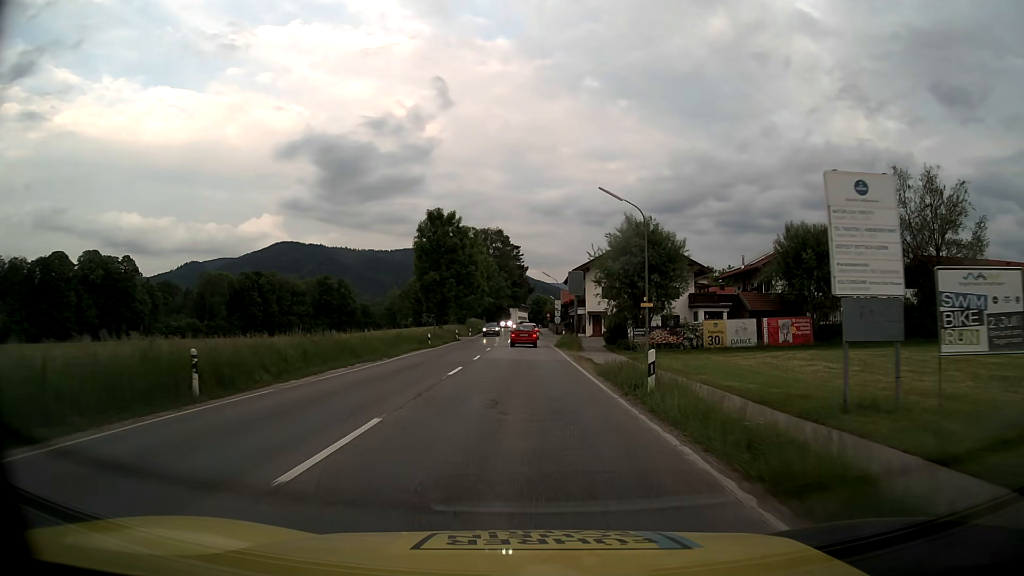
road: primary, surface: asphalt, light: Day
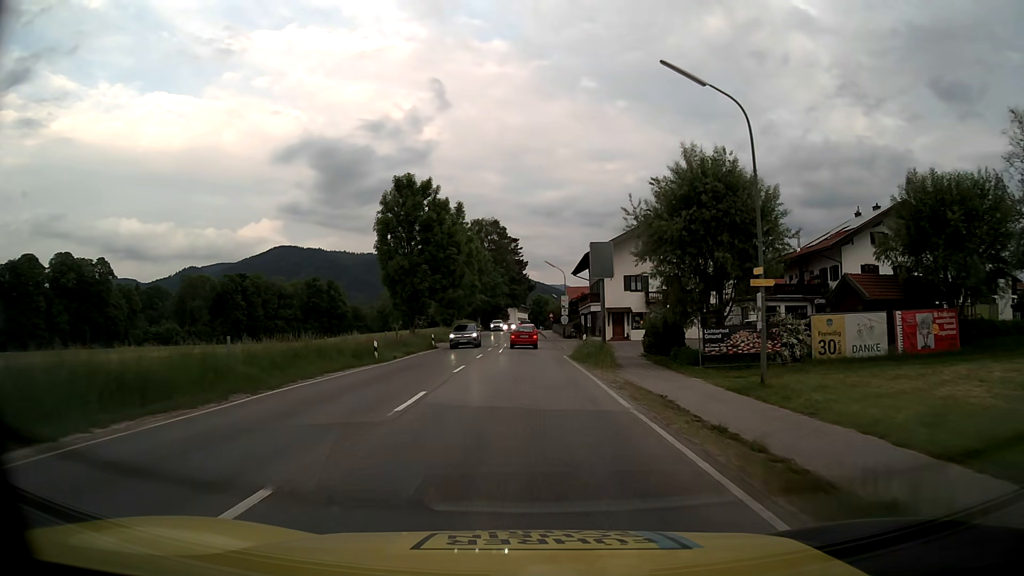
(0.0, +16.5) m; 0°
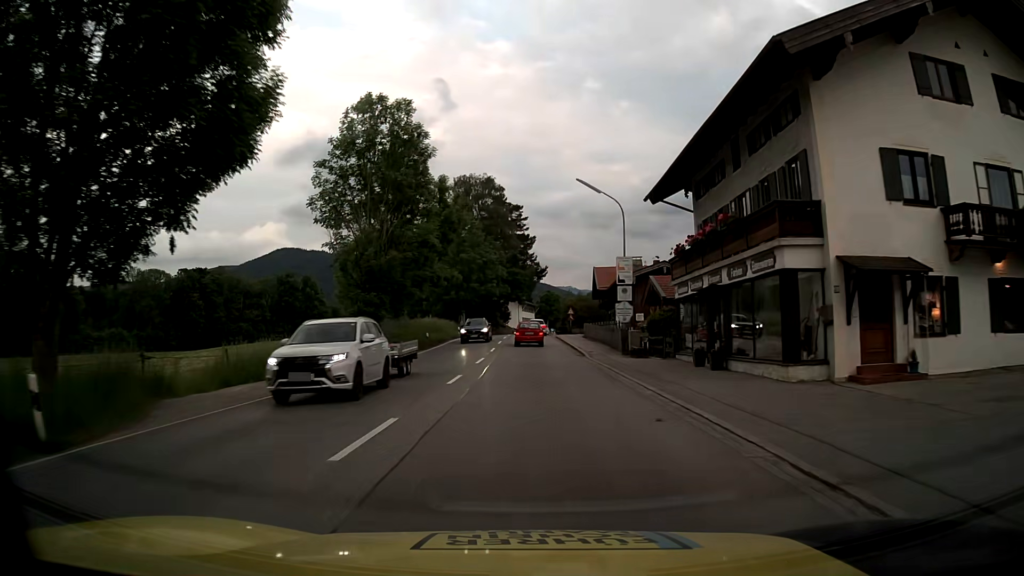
(-0.1, +40.8) m; 0°
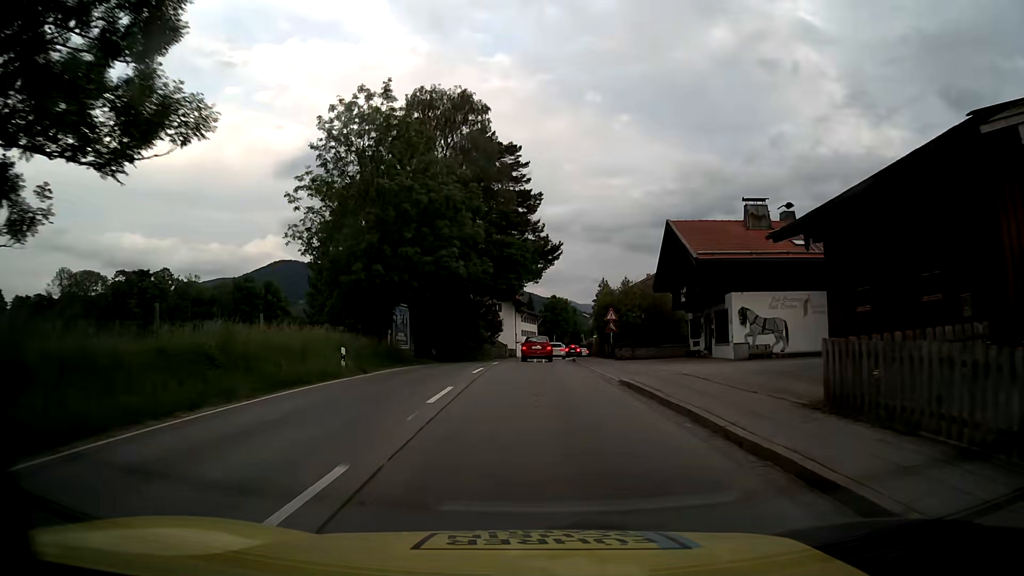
(0.0, +39.9) m; 0°
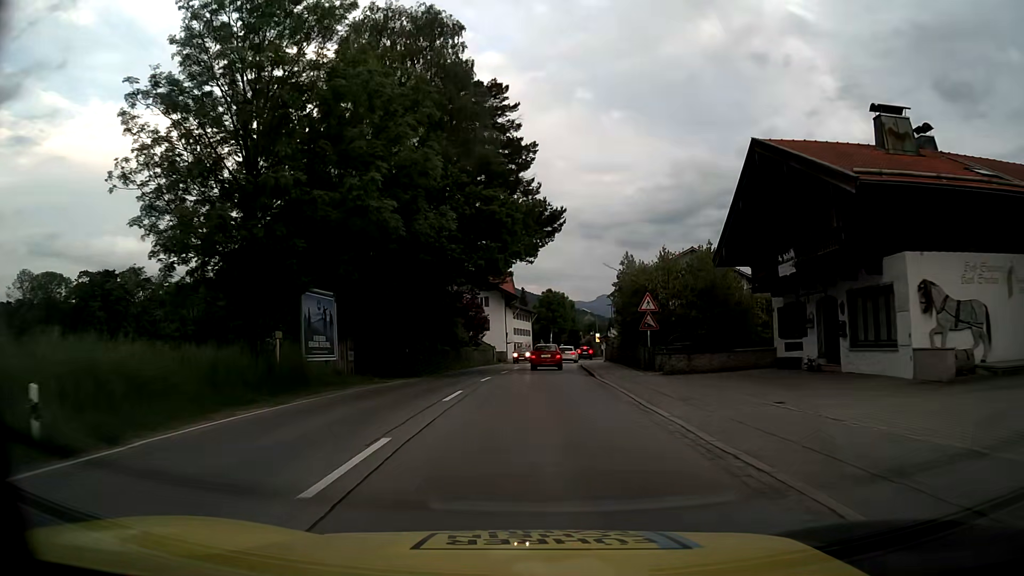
(0.0, +15.7) m; 0°
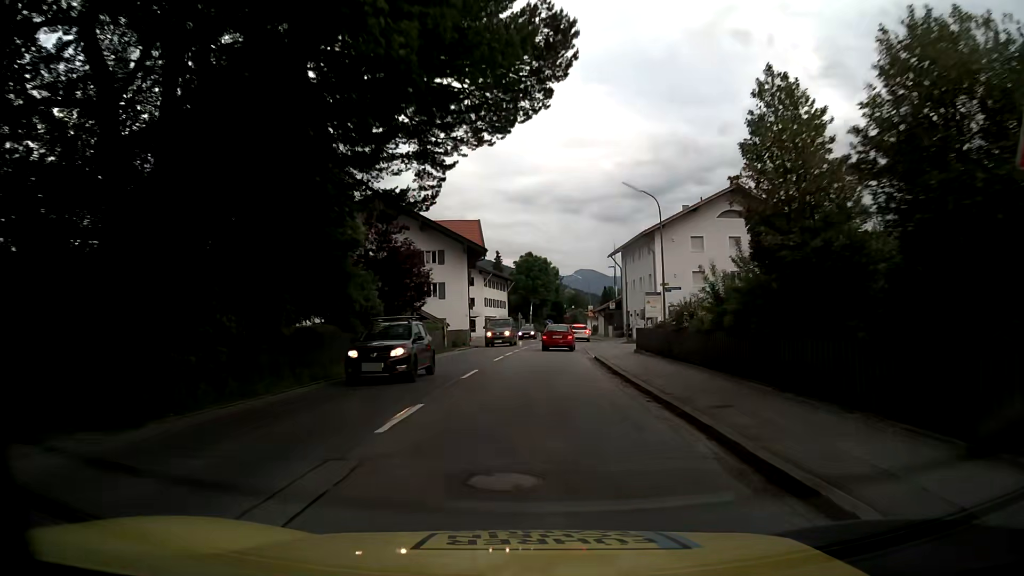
(+0.2, +24.0) m; +2°
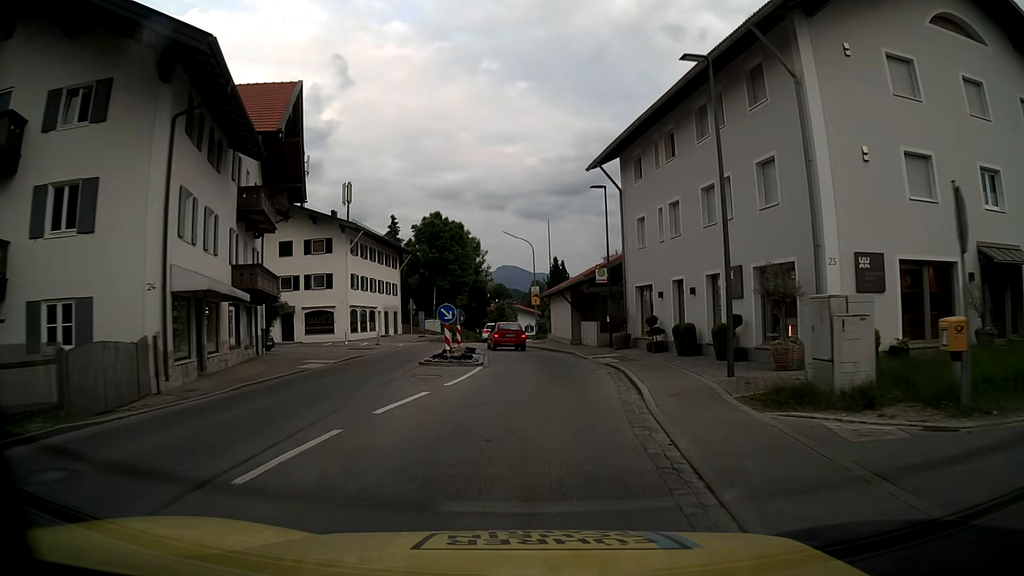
(+1.8, +39.1) m; +6°
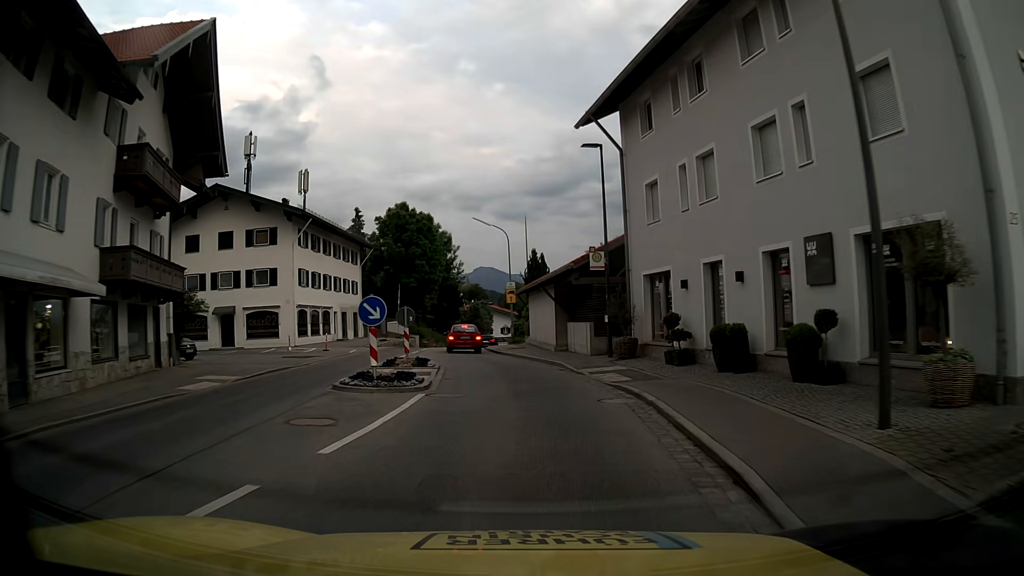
(+0.1, +7.3) m; +2°
(0, +10) (0, +20) (-2, +30) (-4, +40) (-5, +50) (-5, +60) (-4, +70) (-4, +80) (-2, +89) (-1, +99) m
